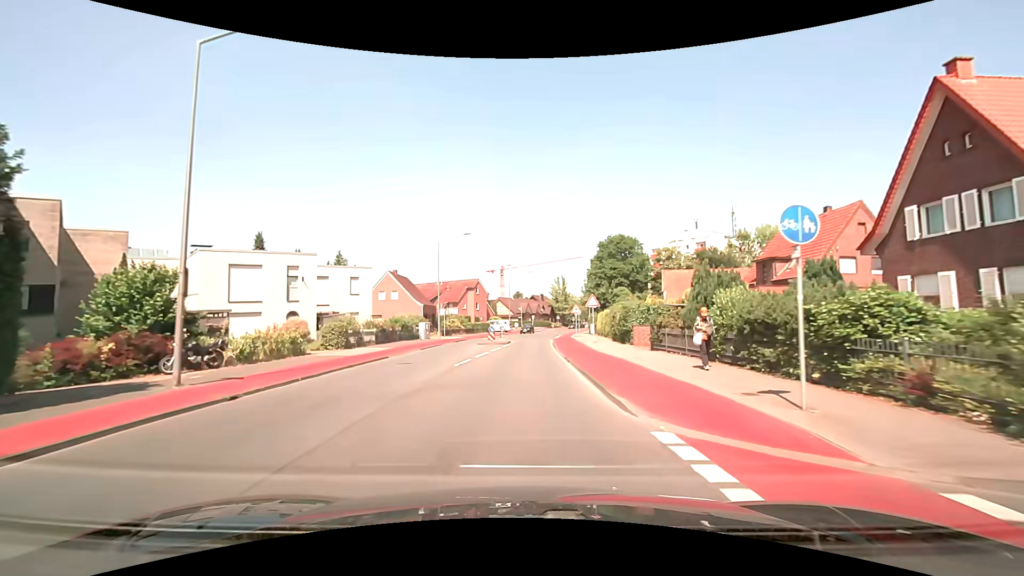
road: tertiary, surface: asphalt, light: Day
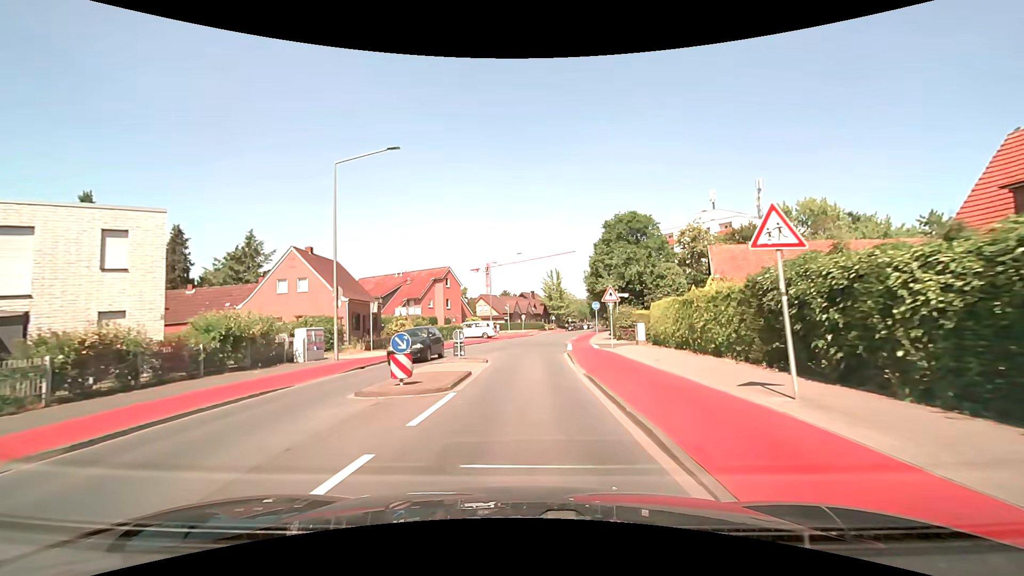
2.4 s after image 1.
(-0.1, +23.1) m; +1°
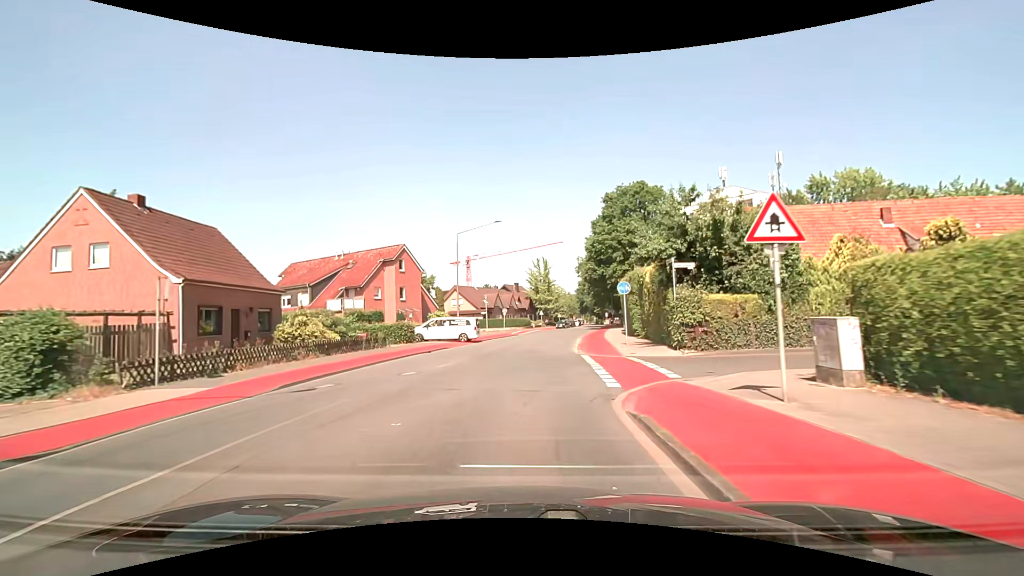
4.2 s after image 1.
(+0.2, +17.0) m; +2°
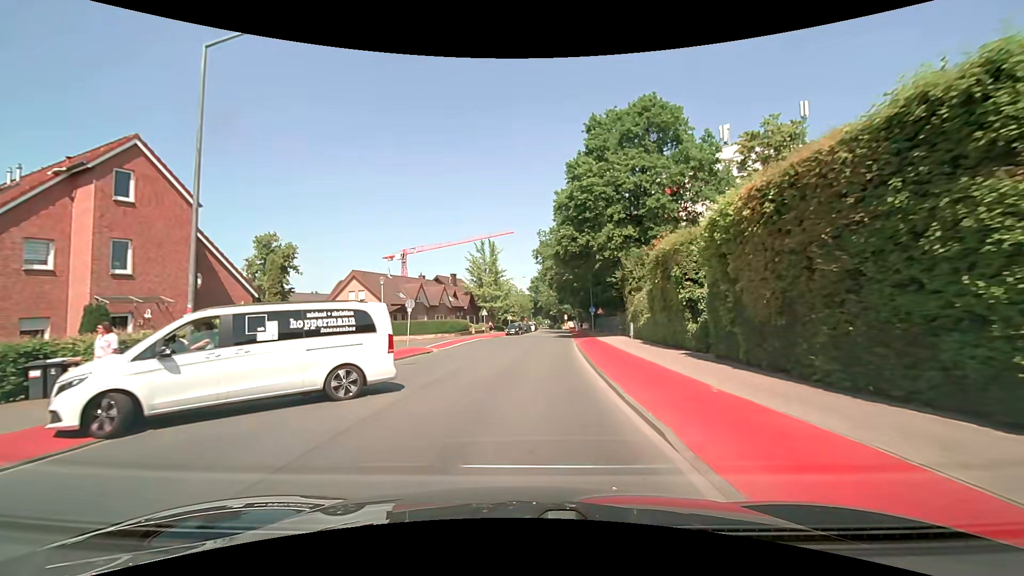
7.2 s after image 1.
(+1.2, +28.8) m; +6°
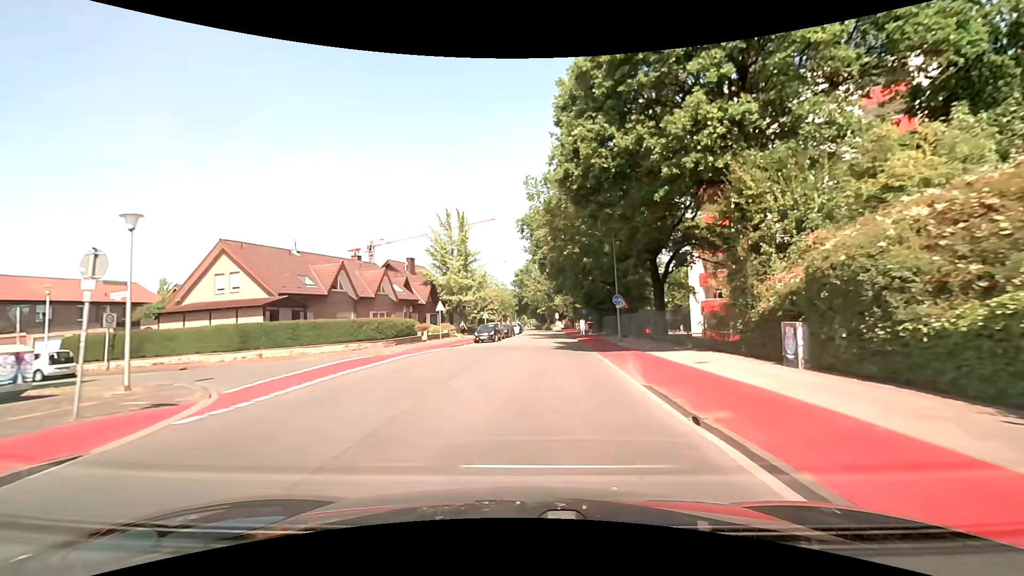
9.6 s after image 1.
(+0.4, +22.1) m; +2°
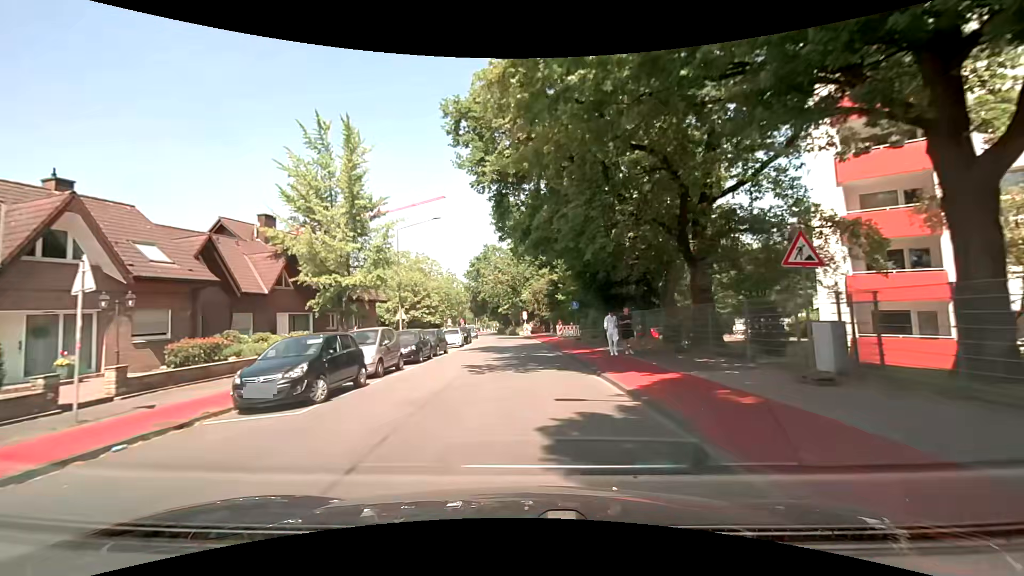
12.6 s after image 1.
(+1.1, +28.4) m; +4°
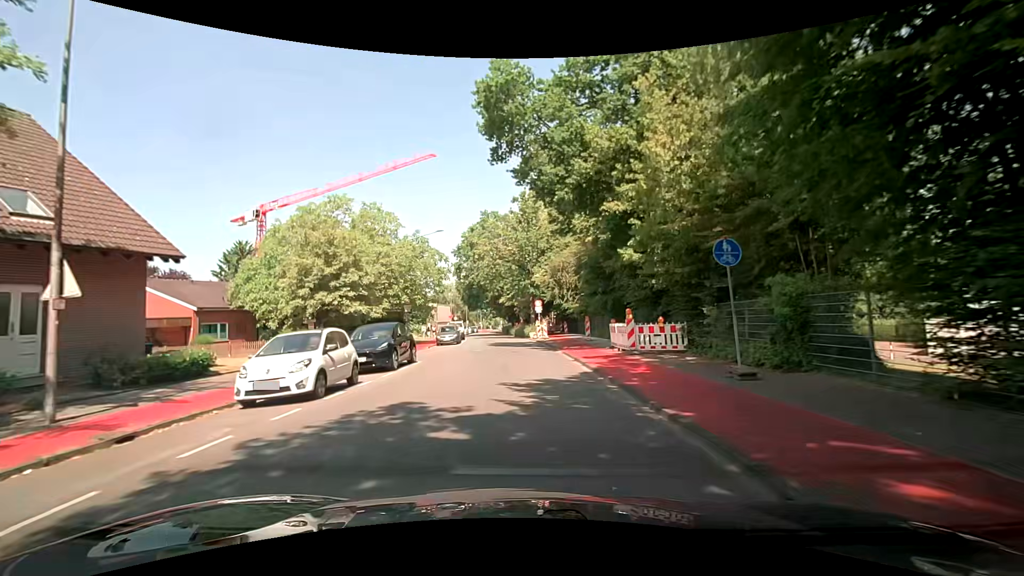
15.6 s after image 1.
(-0.1, +27.2) m; -1°
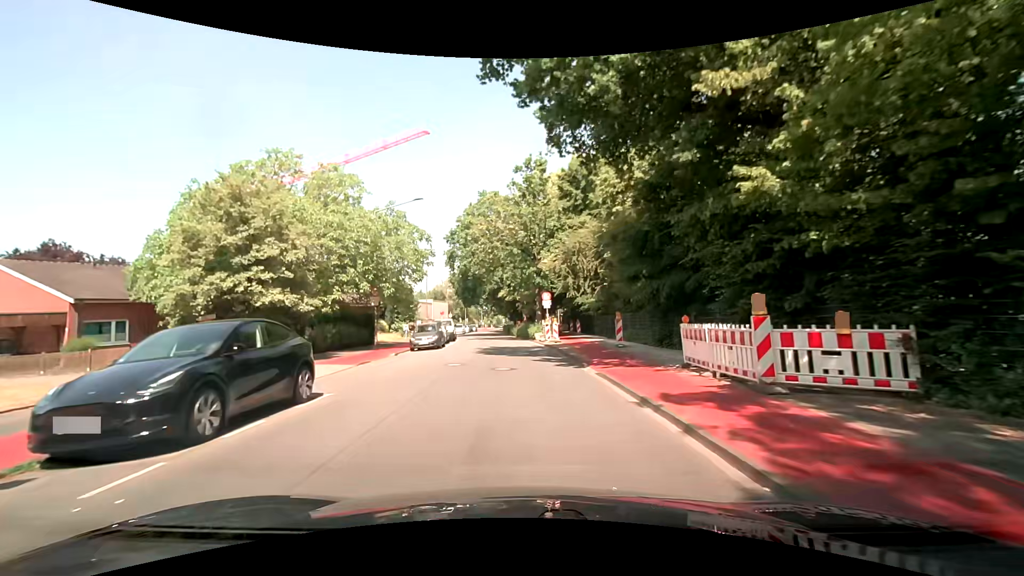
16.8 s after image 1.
(-0.2, +10.0) m; -3°
(0, +10) (+1, +20) (+1, +30) (0, +40) (0, +50) (-1, +60) (-1, +70) (-1, +80) (-2, +90) (-2, +100) m
